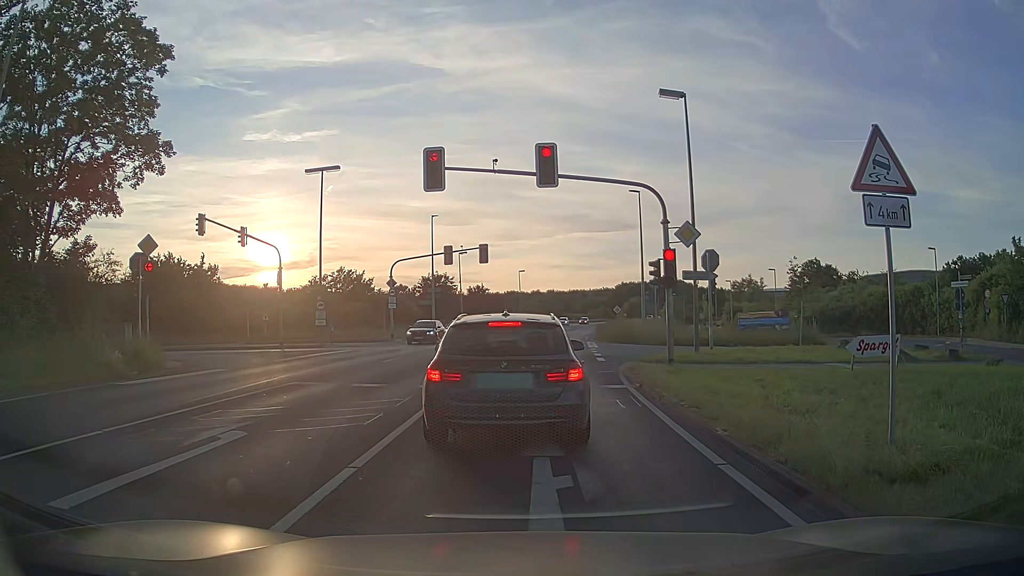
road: primary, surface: asphalt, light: Day
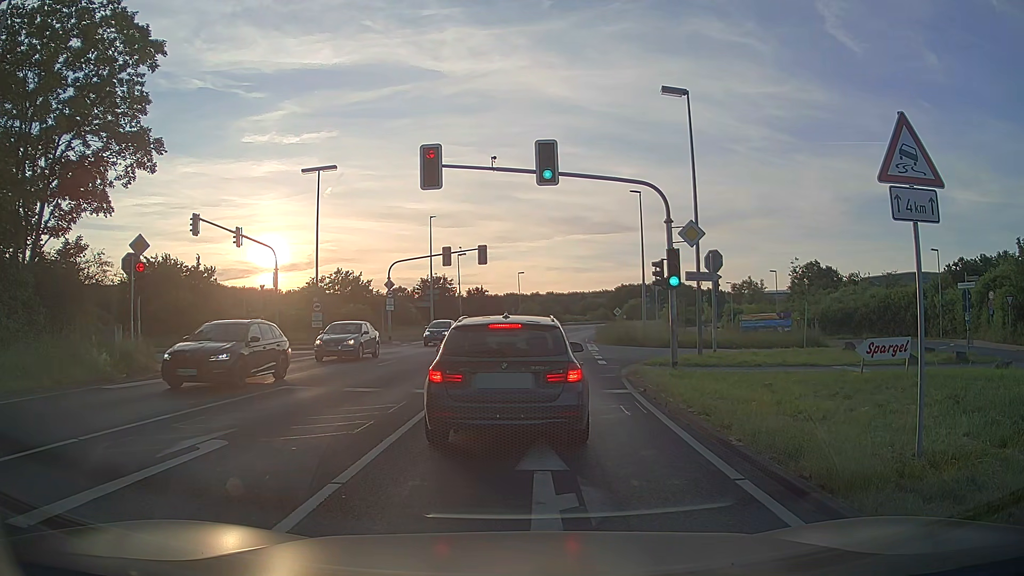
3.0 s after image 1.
(0.0, +0.6) m; 0°
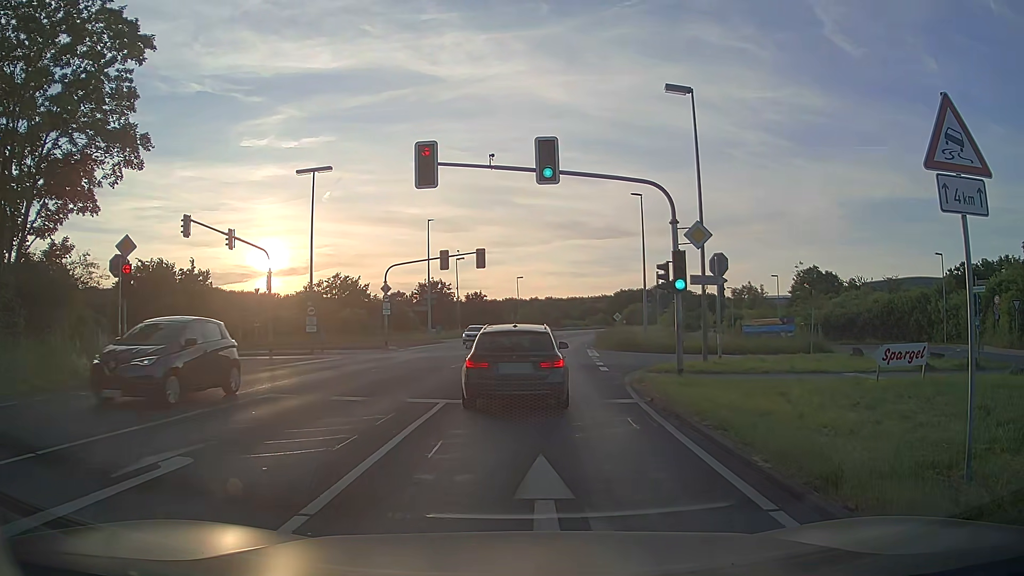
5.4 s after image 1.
(0.0, +1.0) m; 0°
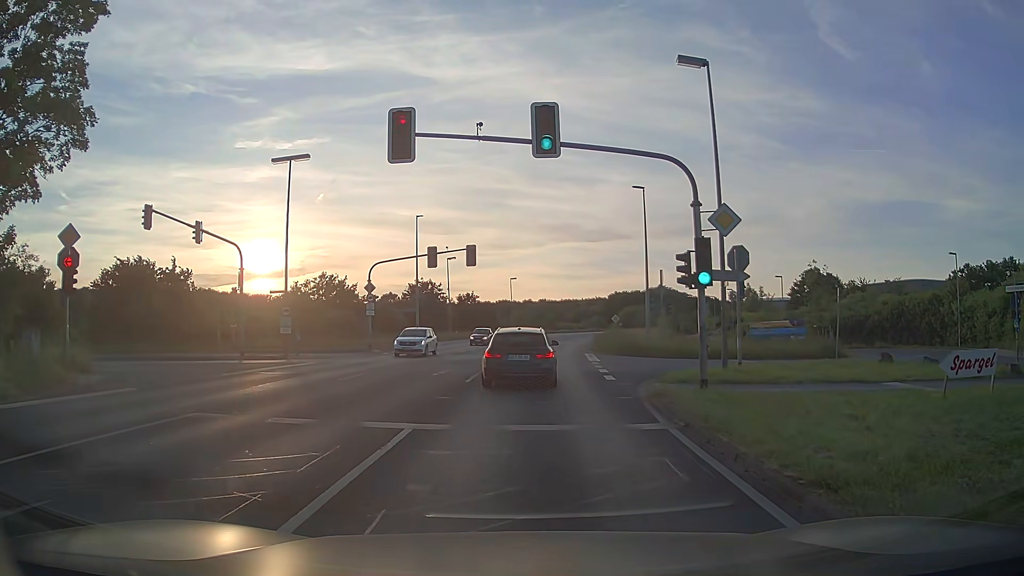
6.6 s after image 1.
(0.0, +3.4) m; +1°
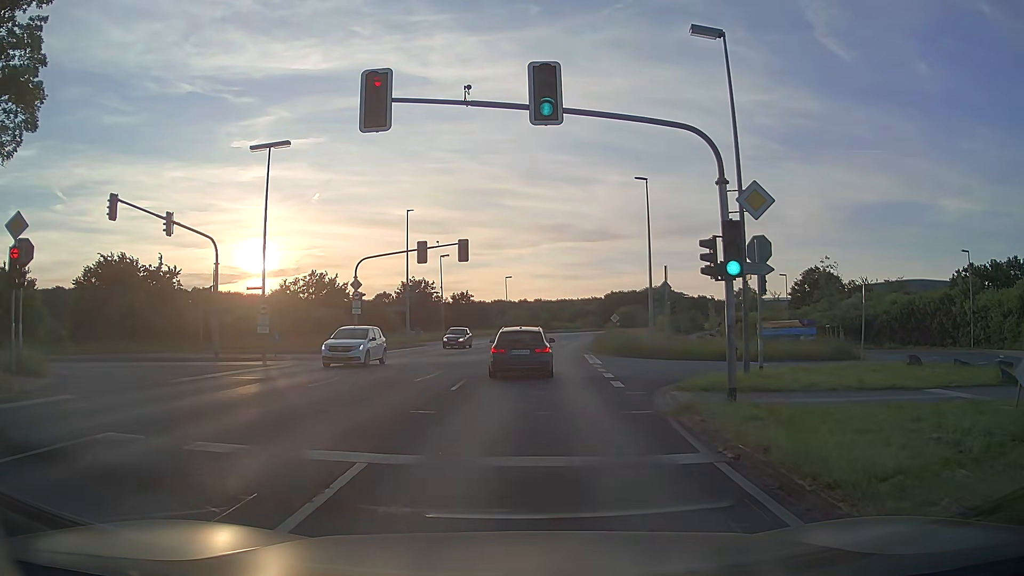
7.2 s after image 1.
(0.0, +2.7) m; +1°
